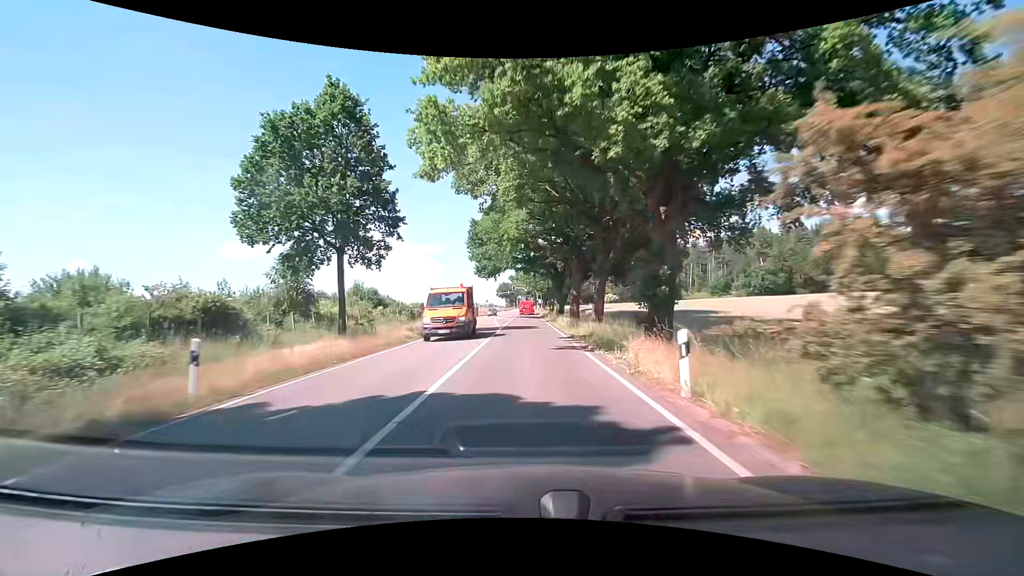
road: secondary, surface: asphalt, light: Day
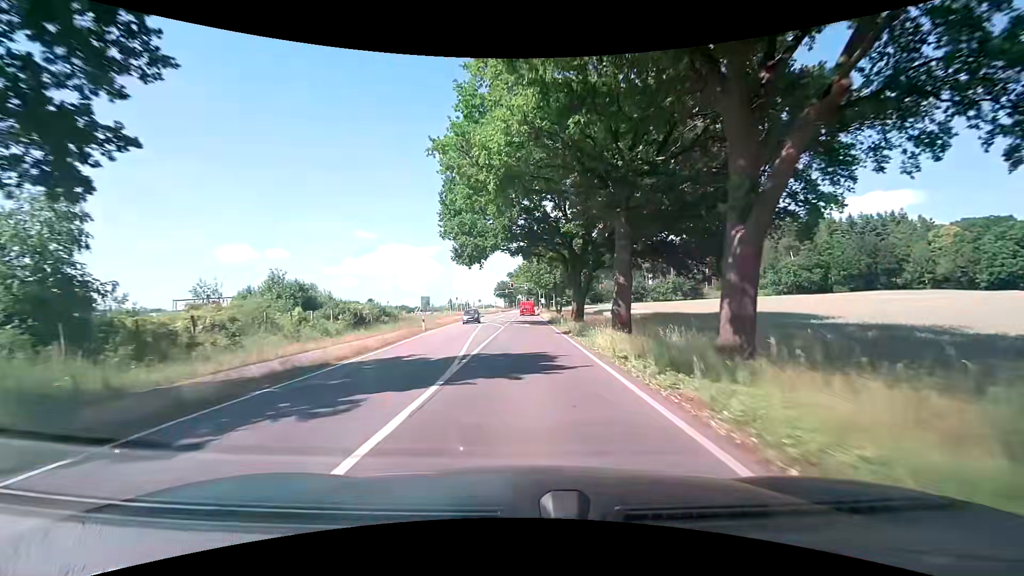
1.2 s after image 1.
(-0.1, +20.5) m; 0°
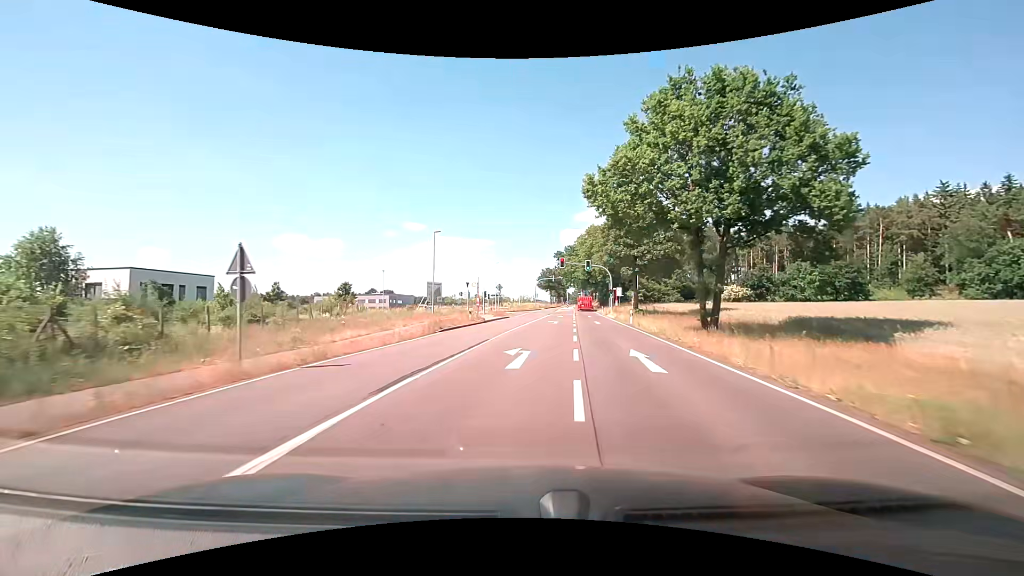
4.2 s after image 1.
(-1.7, +50.1) m; -6°
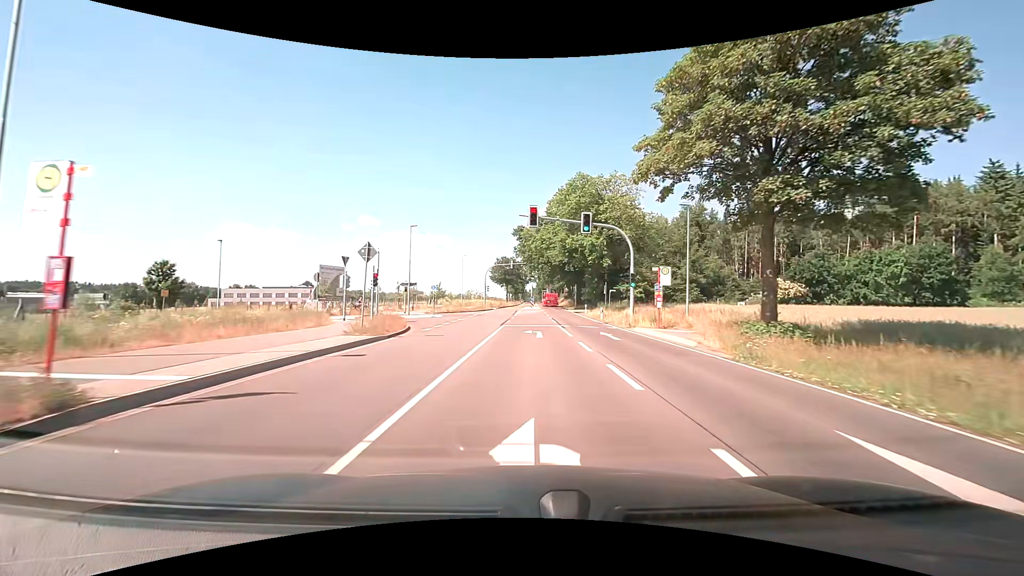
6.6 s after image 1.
(+1.6, +33.9) m; +5°
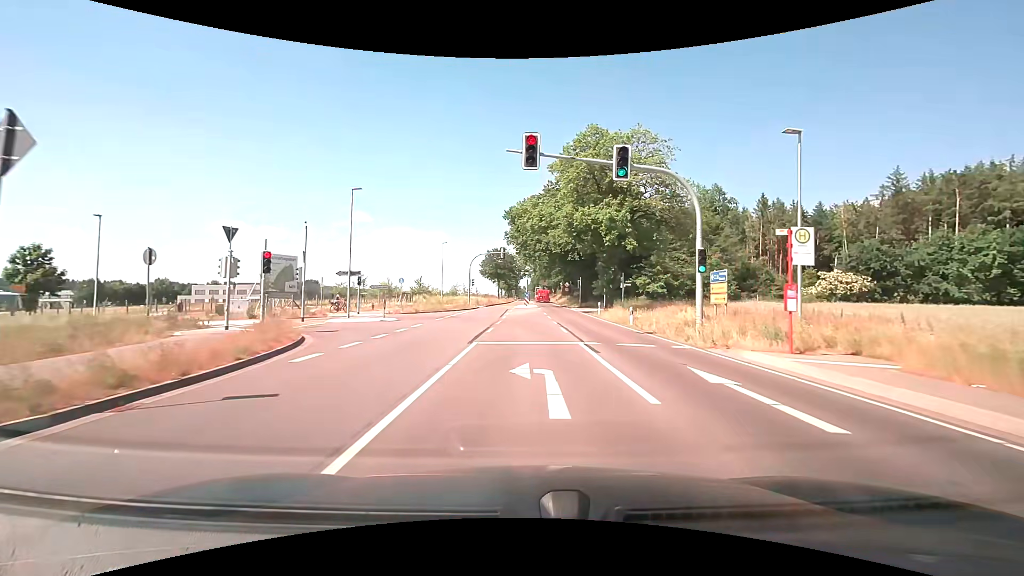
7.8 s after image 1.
(+0.1, +12.9) m; +1°
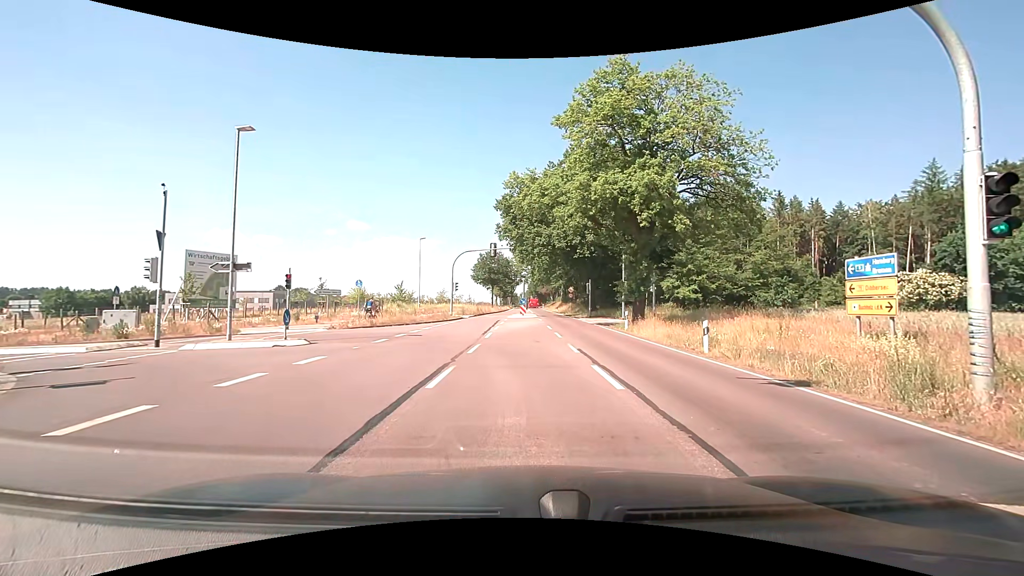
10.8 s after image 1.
(0.0, +10.5) m; +1°
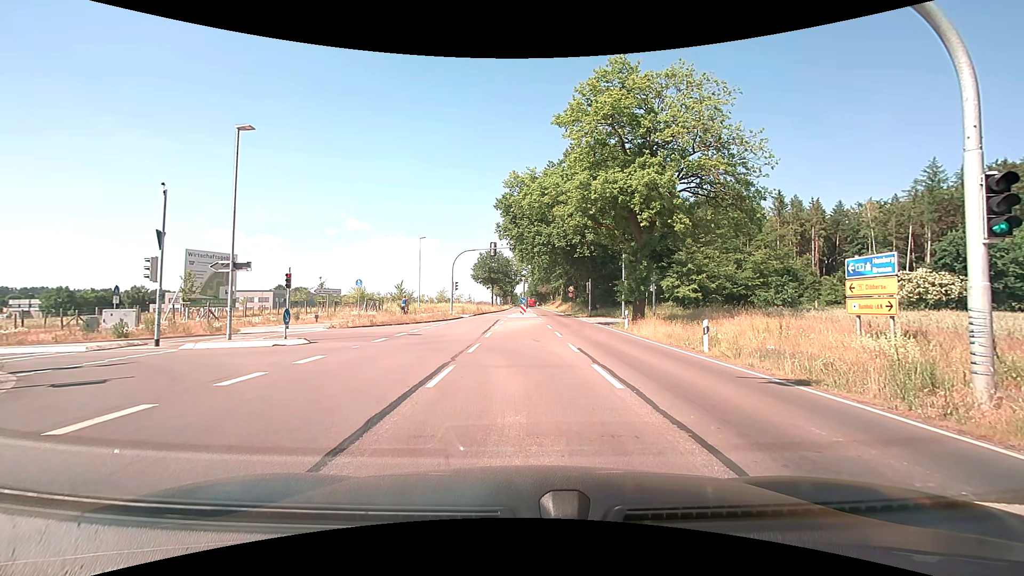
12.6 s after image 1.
(0.0, 0.0) m; 0°
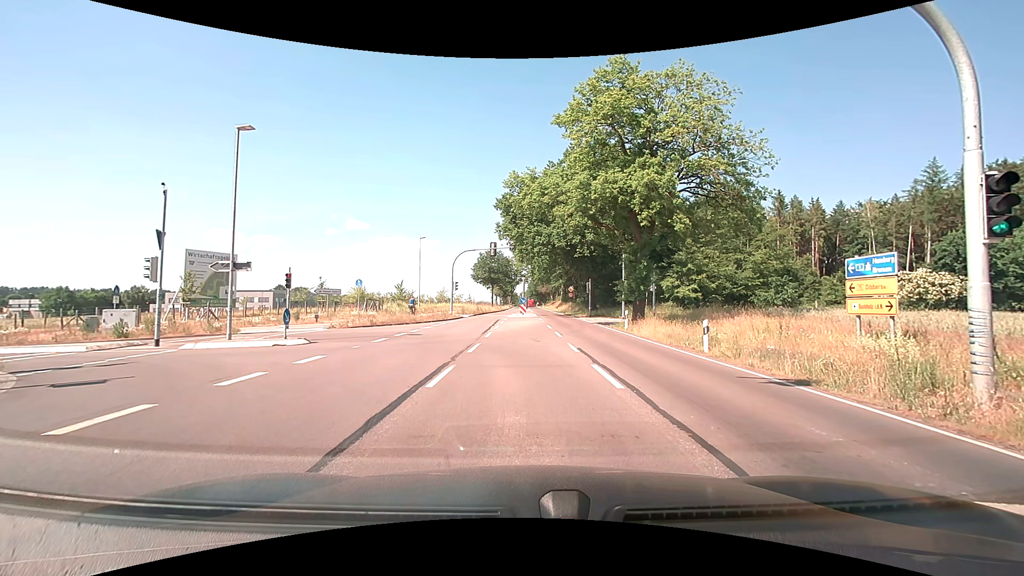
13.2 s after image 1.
(0.0, 0.0) m; 0°
(0, +10) (-2, +20) (-11, +24) (-21, +23) (-31, +21) (-41, +19) (-51, +18) (-61, +17) (-70, +16) (-80, +15) m
